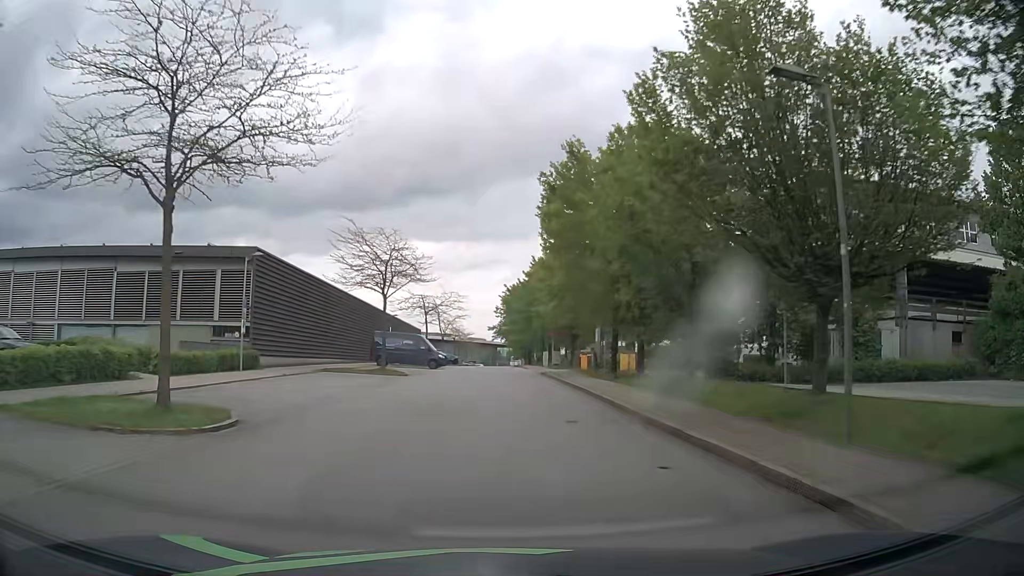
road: residential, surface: asphalt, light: Day
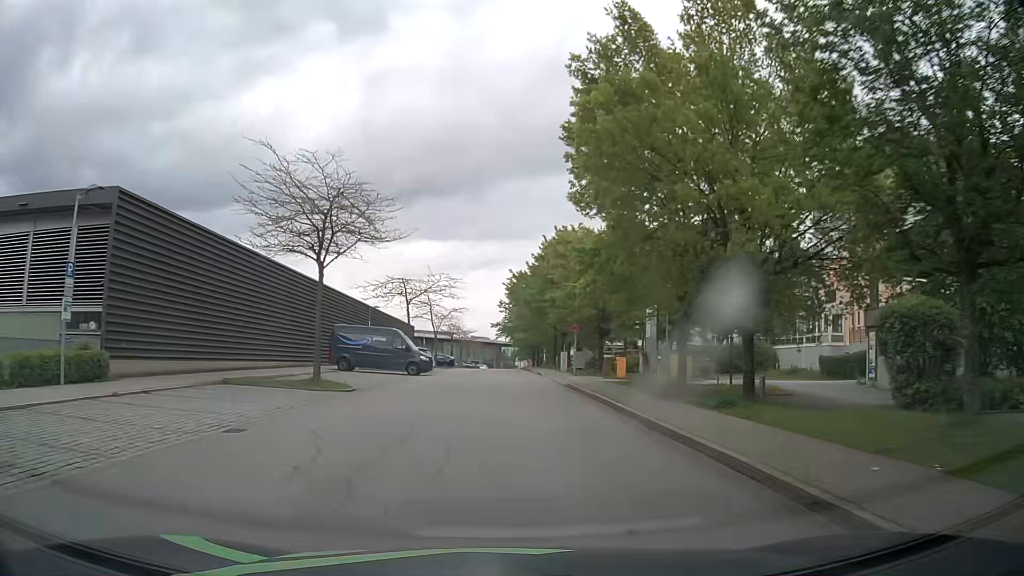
(0.0, +13.7) m; -1°
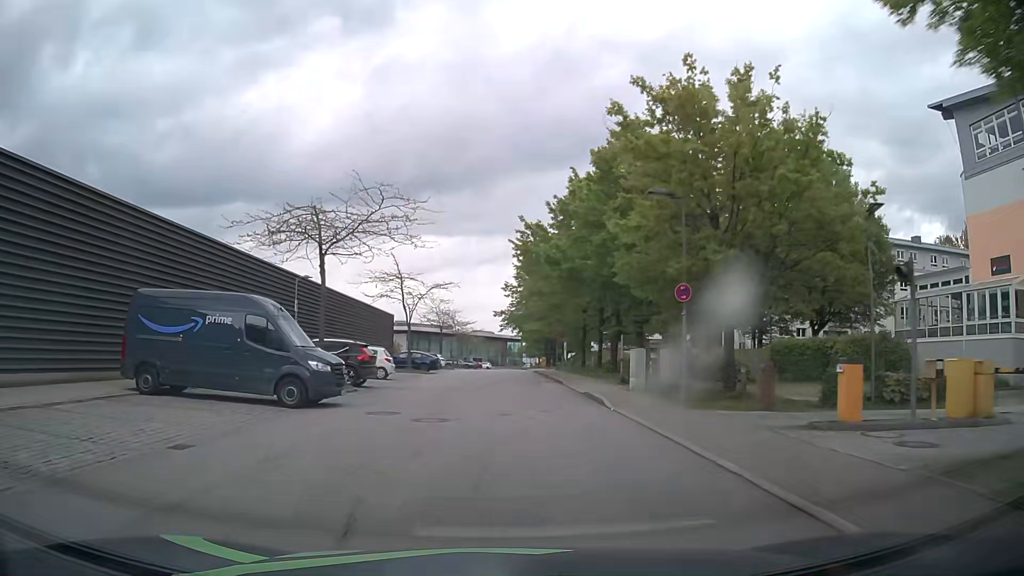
(-0.1, +22.6) m; 0°
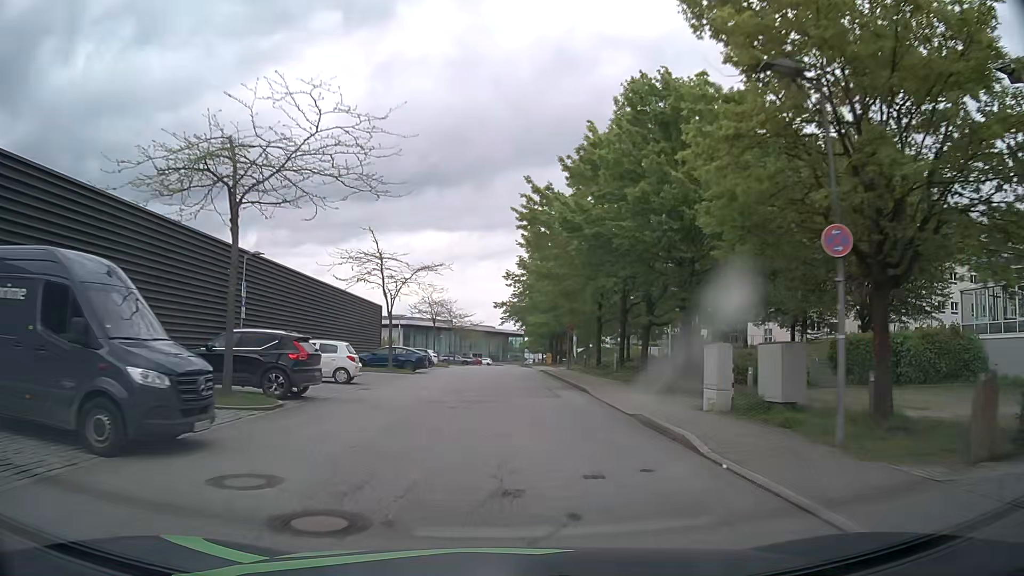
(0.0, +7.9) m; 0°
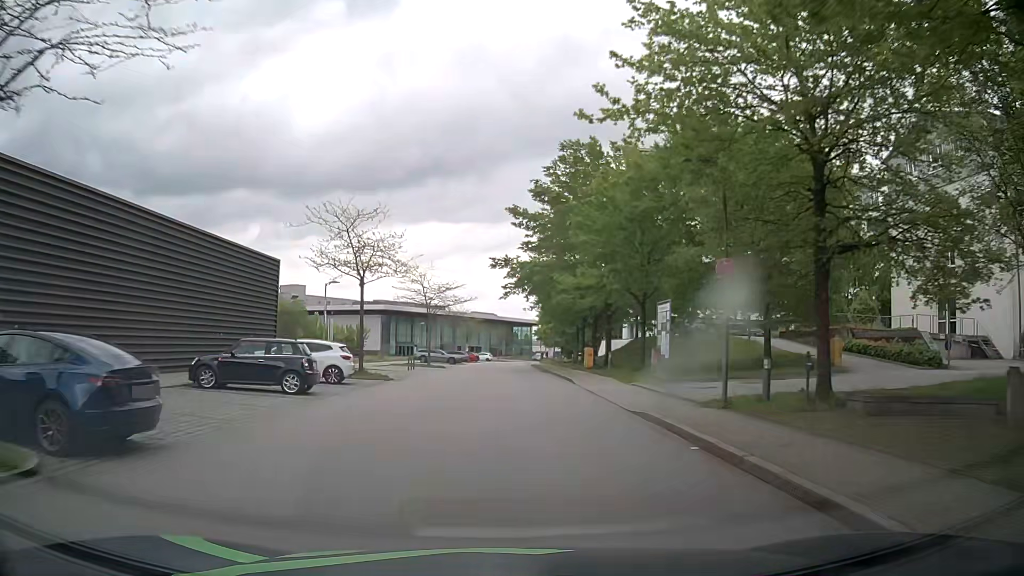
(-0.2, +31.5) m; -1°
(0, +10) (0, +20) (0, +30) (0, +40) (0, +50) (0, +60) (0, +70) (0, +80) (0, +90) (+1, +100) m
